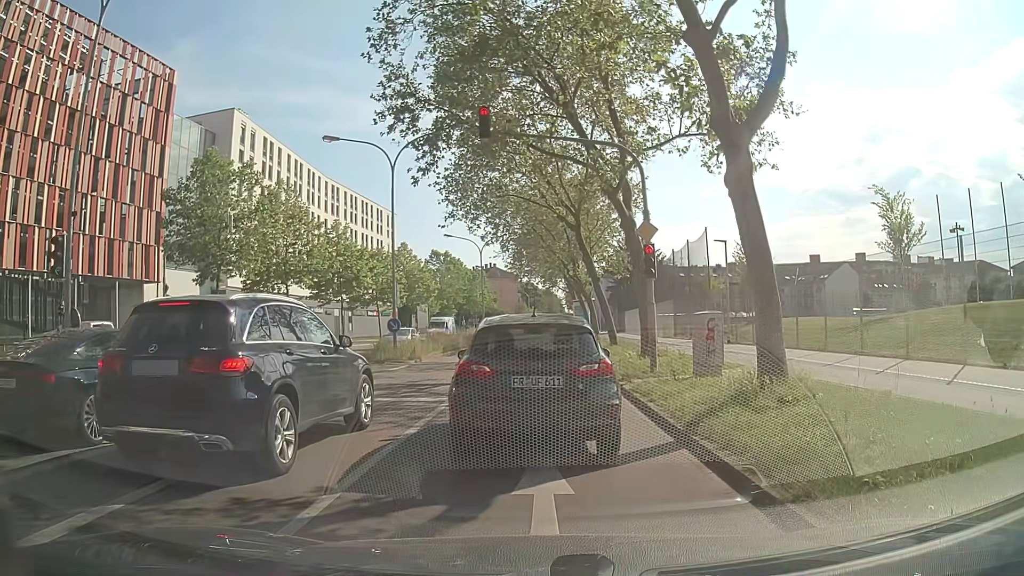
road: secondary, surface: asphalt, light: Day
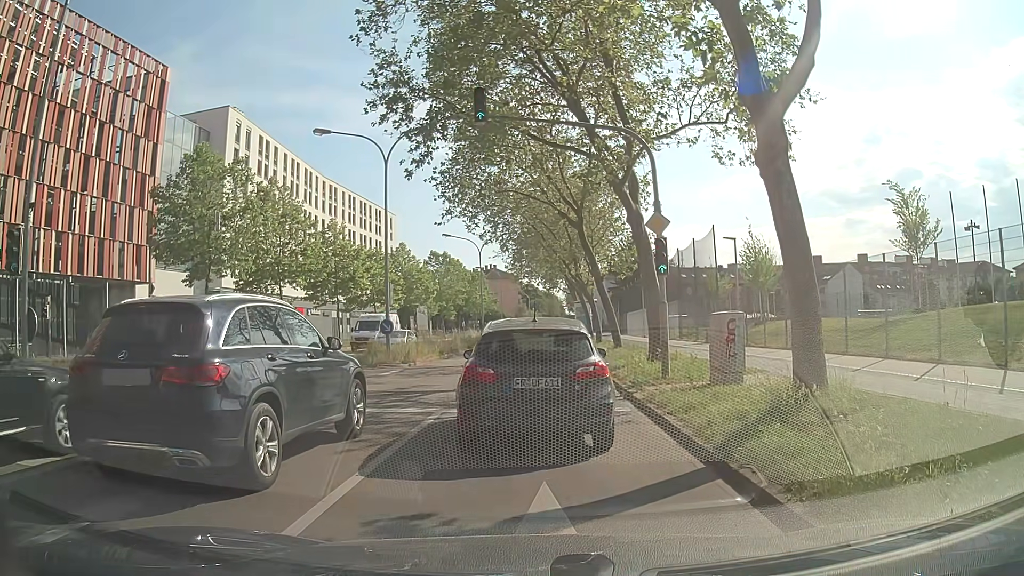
(0.0, +1.4) m; 0°
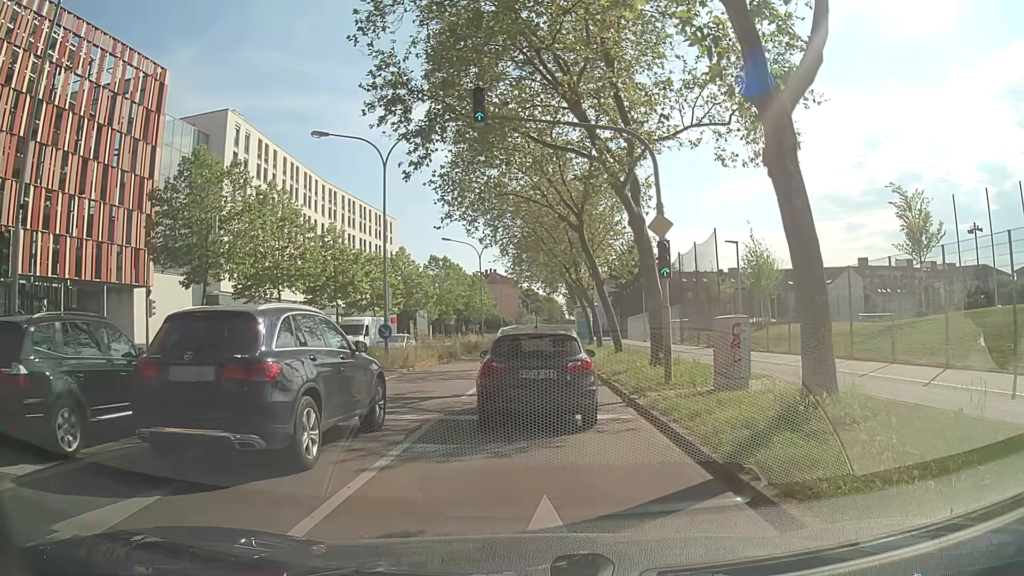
(0.0, +0.4) m; 0°
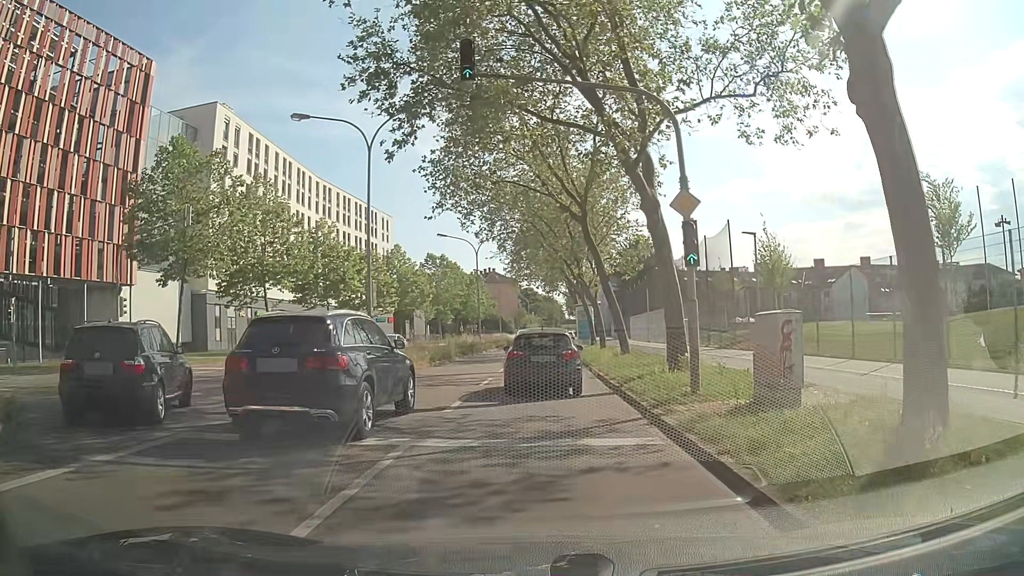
(-0.1, +2.8) m; -2°
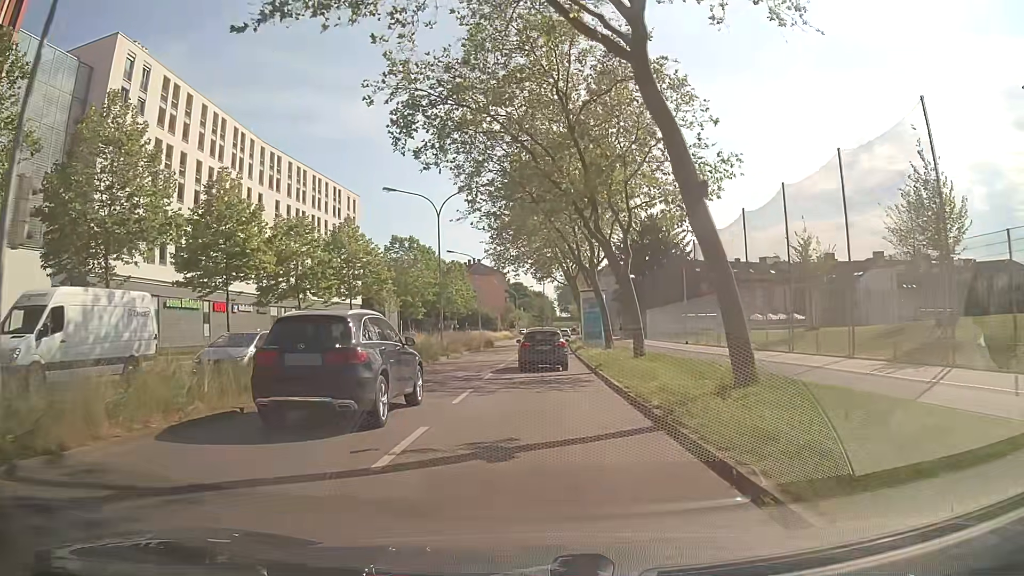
(+0.1, +18.4) m; +1°
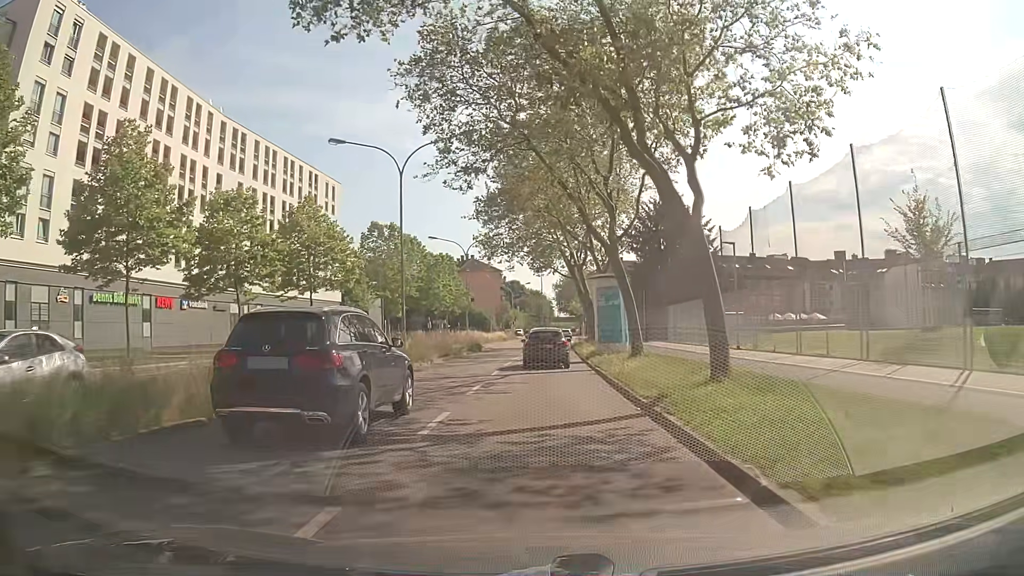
(+0.1, +10.9) m; +1°
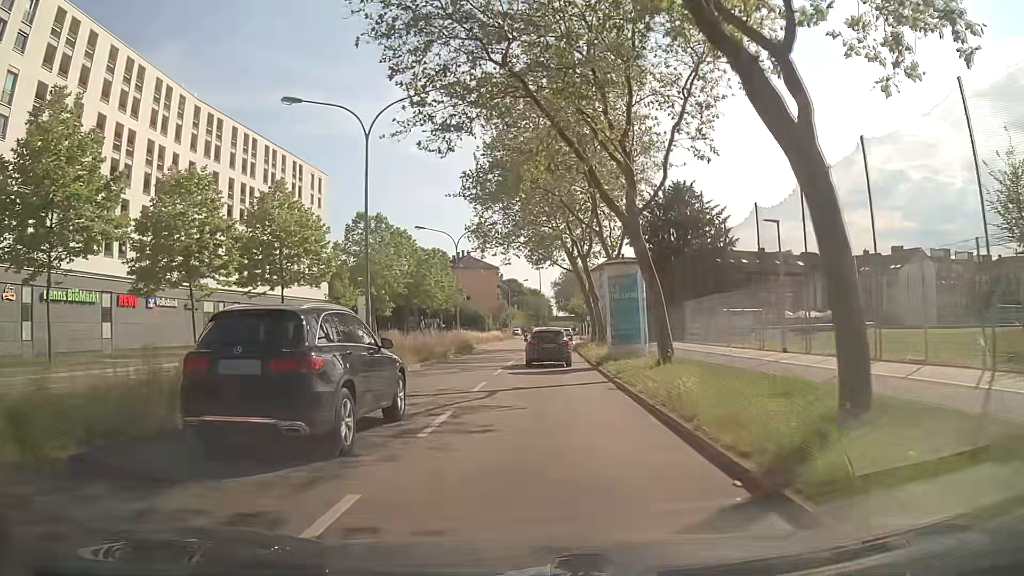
(-0.1, +5.9) m; -1°
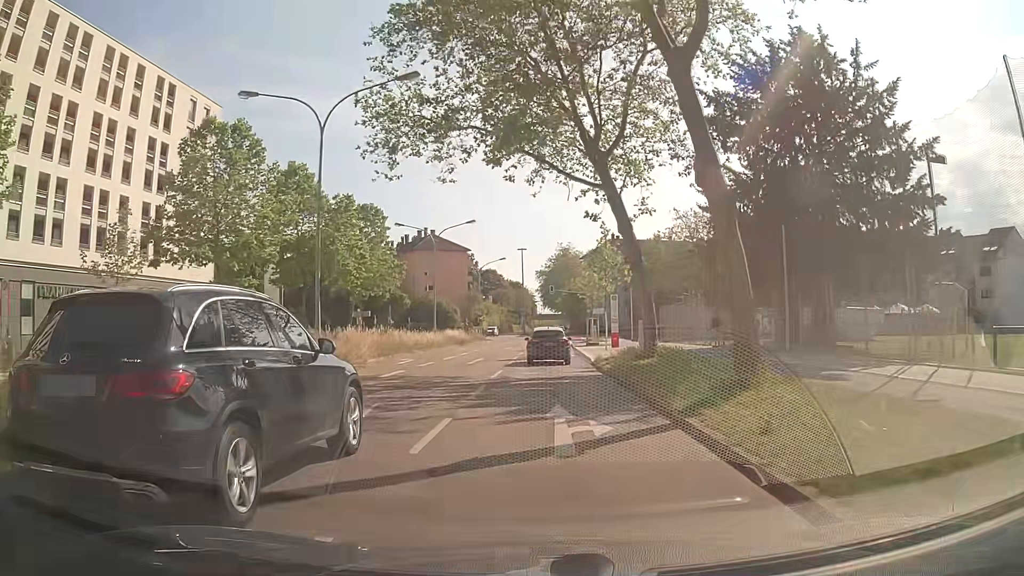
(+0.6, +32.4) m; +2°
(0, +10) (0, +20) (0, +30) (+1, +40) (+1, +50) (+2, +60) (+2, +70) (+3, +80) (+3, +90) (+3, +100) m
